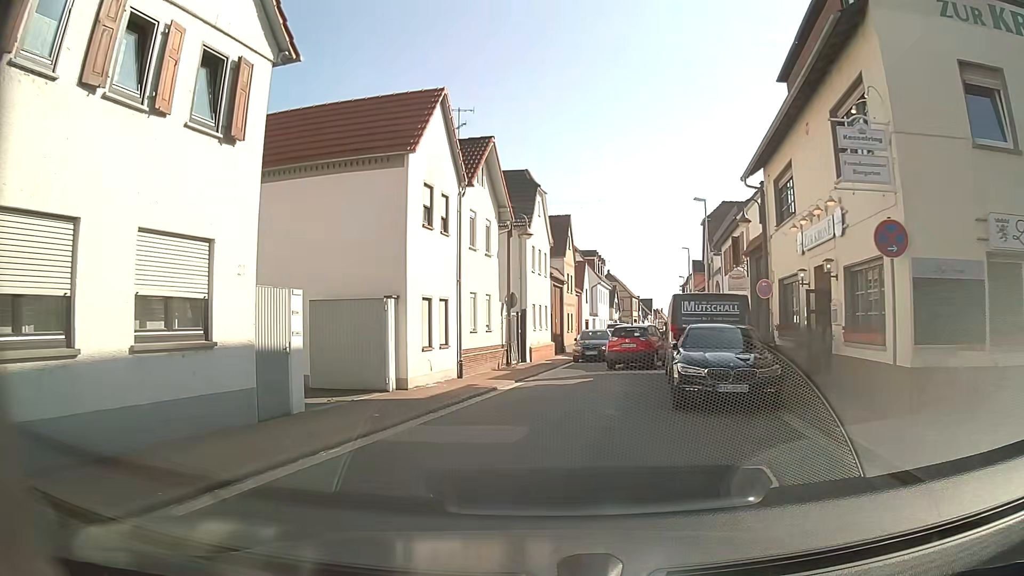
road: tertiary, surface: asphalt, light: Day
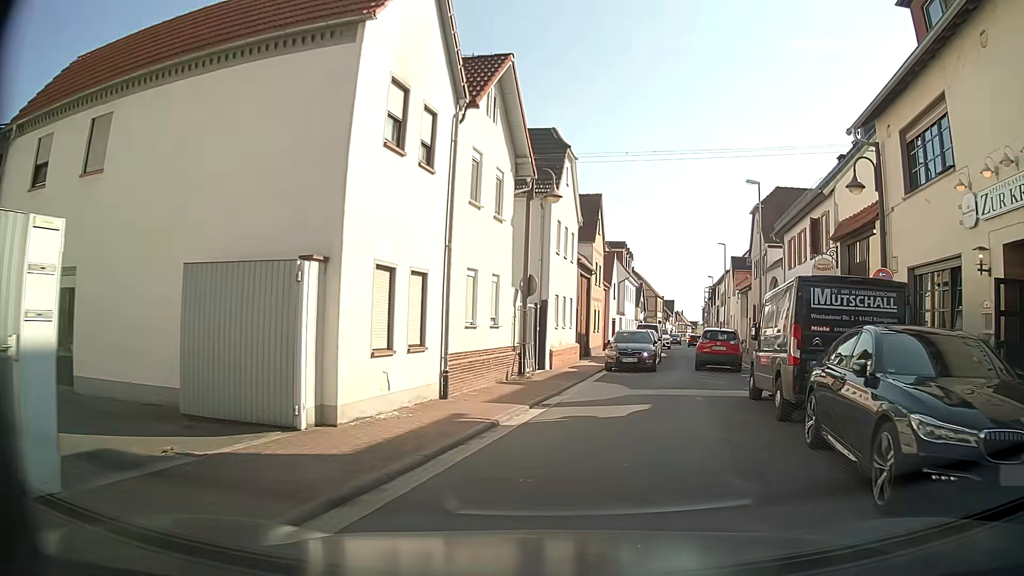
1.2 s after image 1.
(-0.3, +6.8) m; -2°
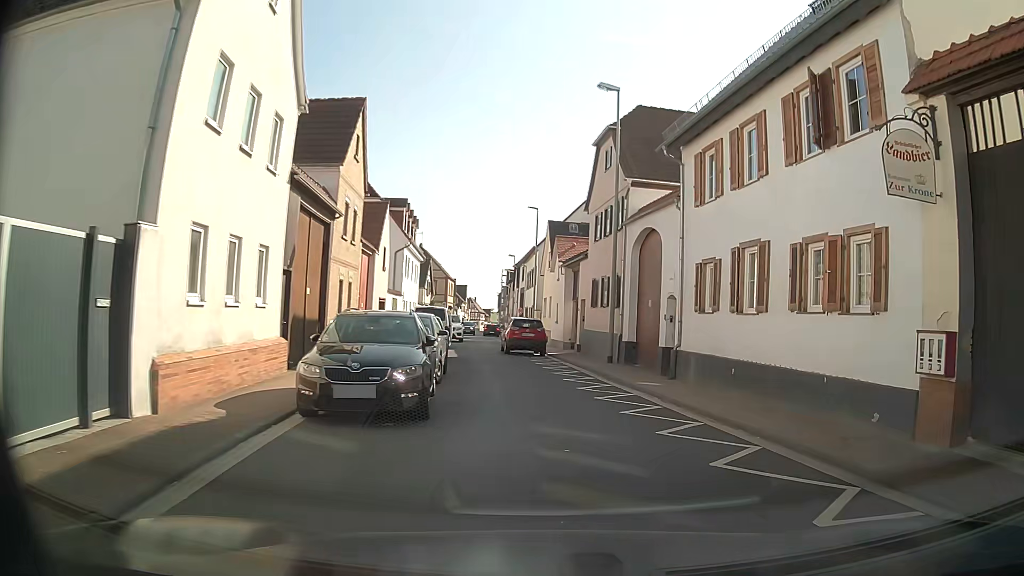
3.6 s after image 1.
(+2.0, +14.3) m; +16°
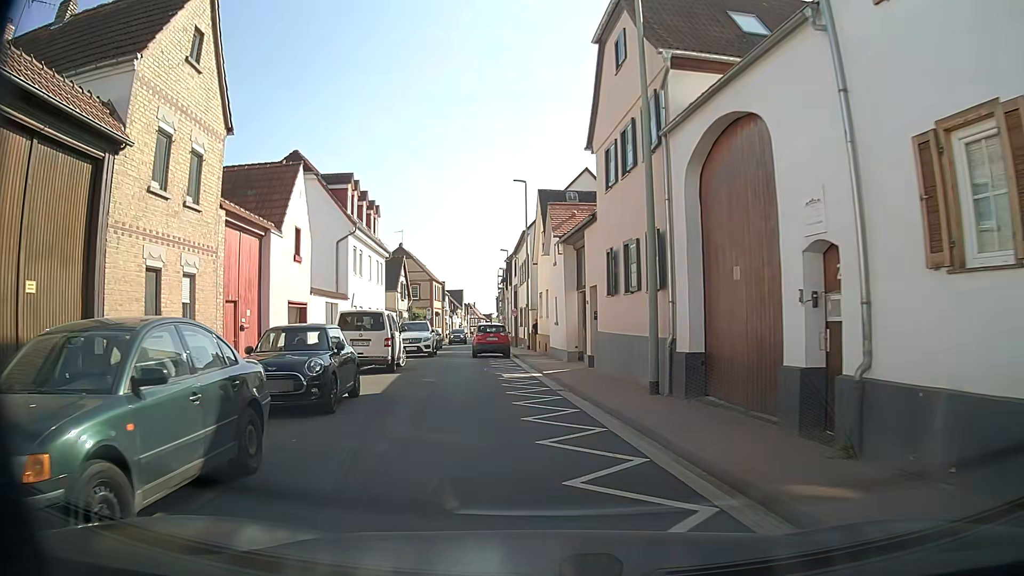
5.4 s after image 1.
(+0.7, +10.7) m; +2°
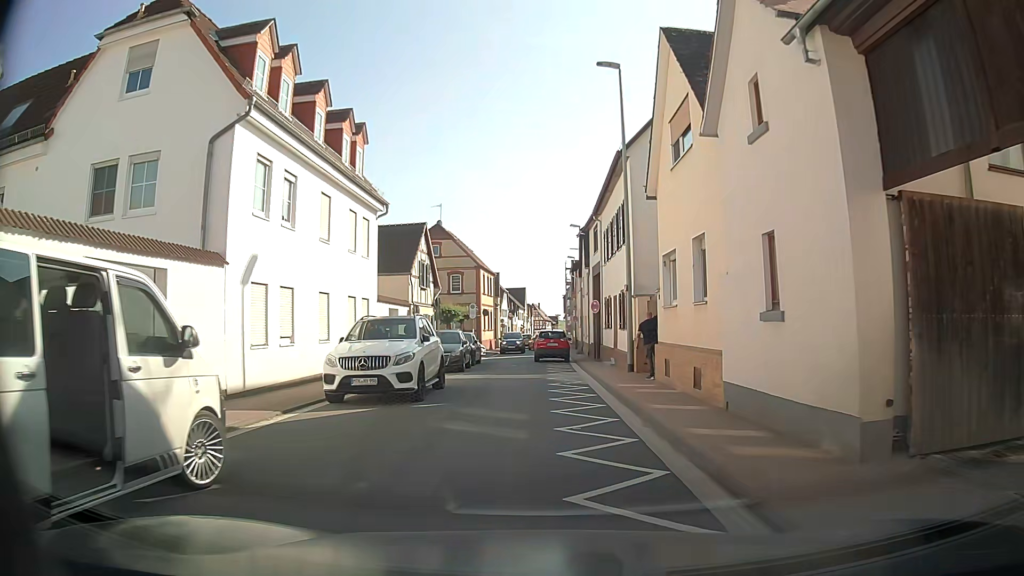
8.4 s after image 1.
(-1.7, +18.5) m; -6°
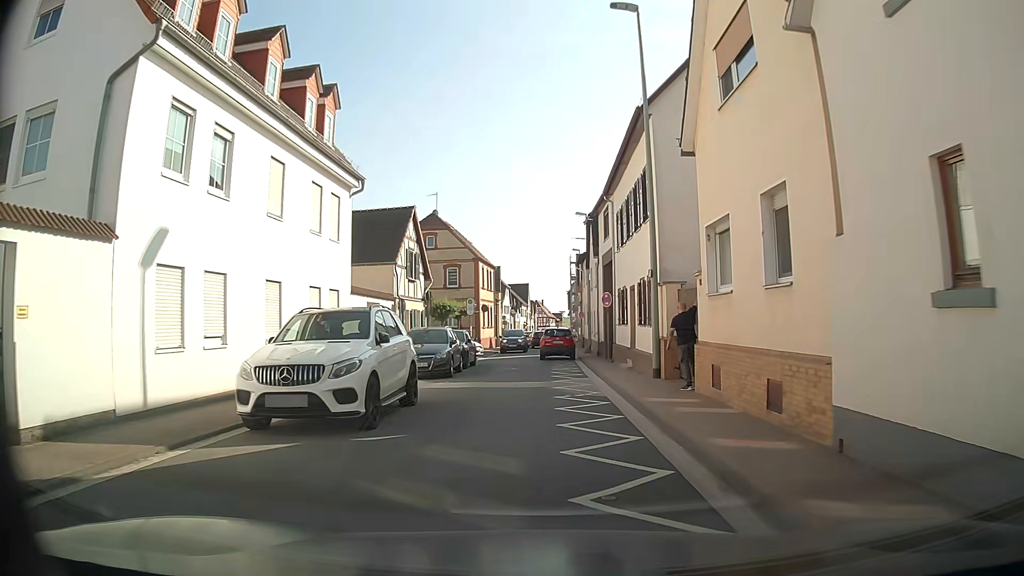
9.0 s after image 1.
(0.0, +4.1) m; 0°
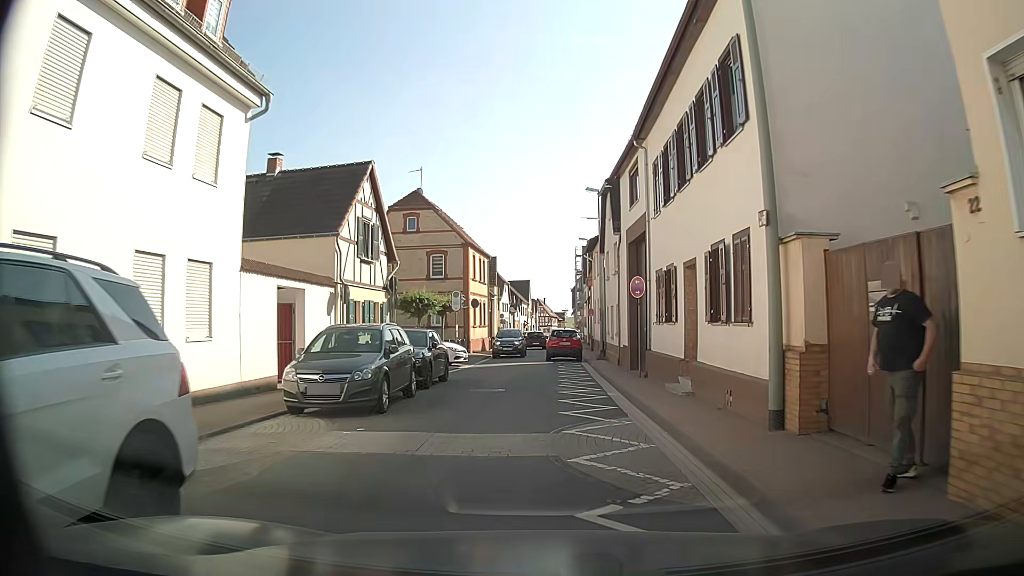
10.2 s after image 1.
(0.0, +8.6) m; -1°
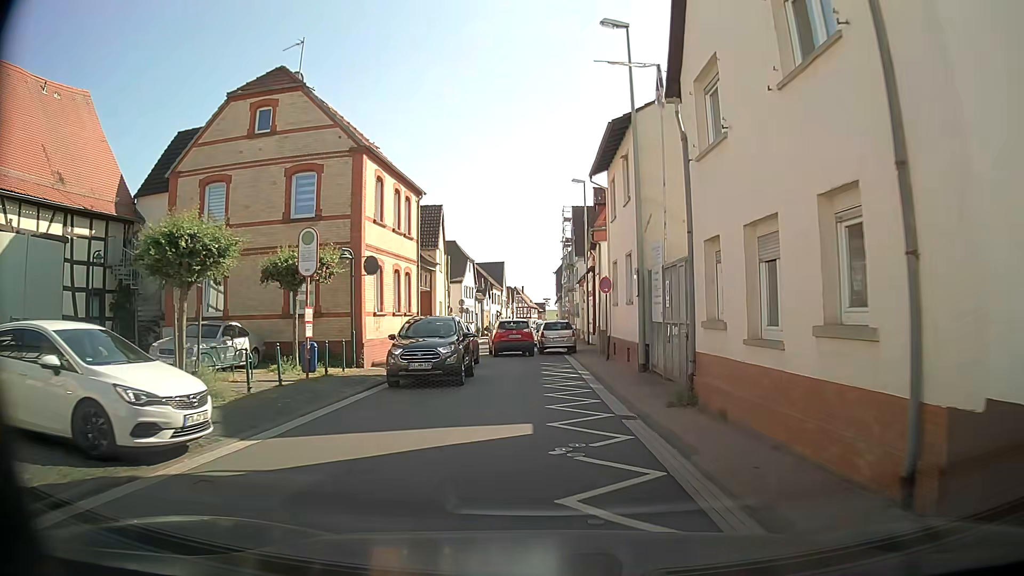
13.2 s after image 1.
(+0.5, +21.9) m; +2°
(0, +10) (0, +20) (-1, +30) (-2, +40) (-2, +50) (-2, +60) (-2, +70) (-2, +80) (-2, +90) (-2, +100) m
